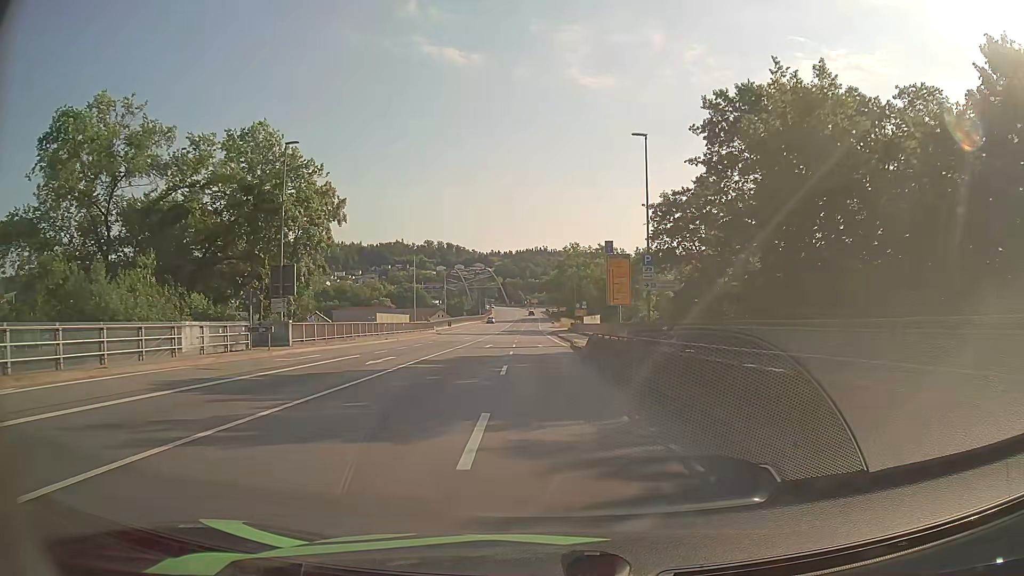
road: primary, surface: asphalt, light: Day
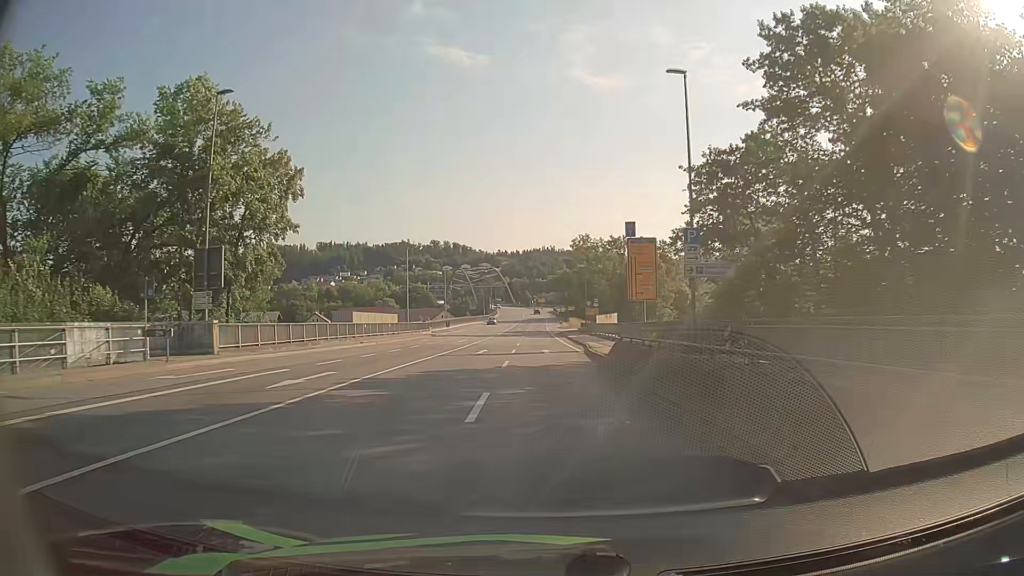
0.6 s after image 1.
(0.0, +8.9) m; -1°
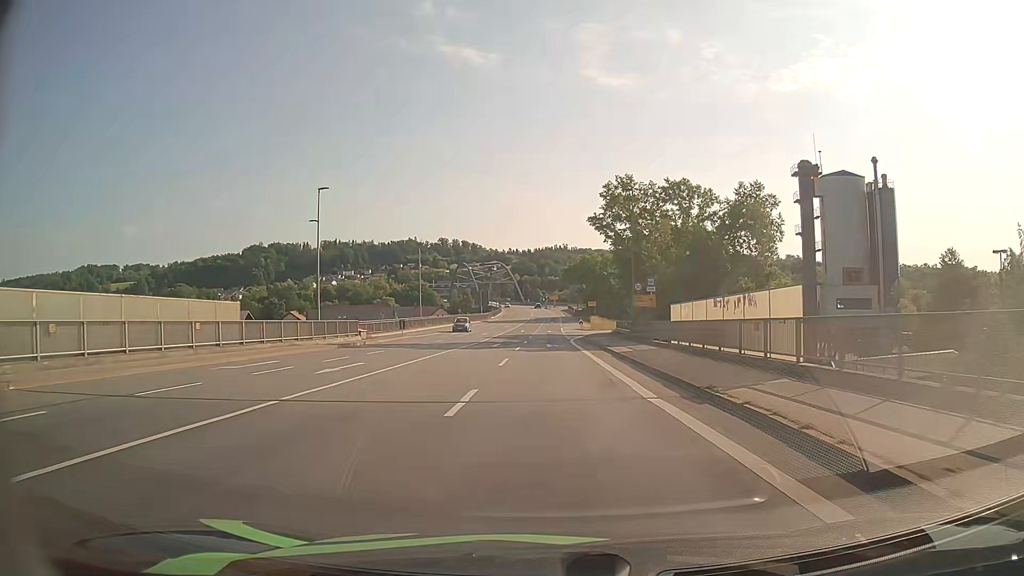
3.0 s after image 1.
(-0.5, +35.2) m; -1°
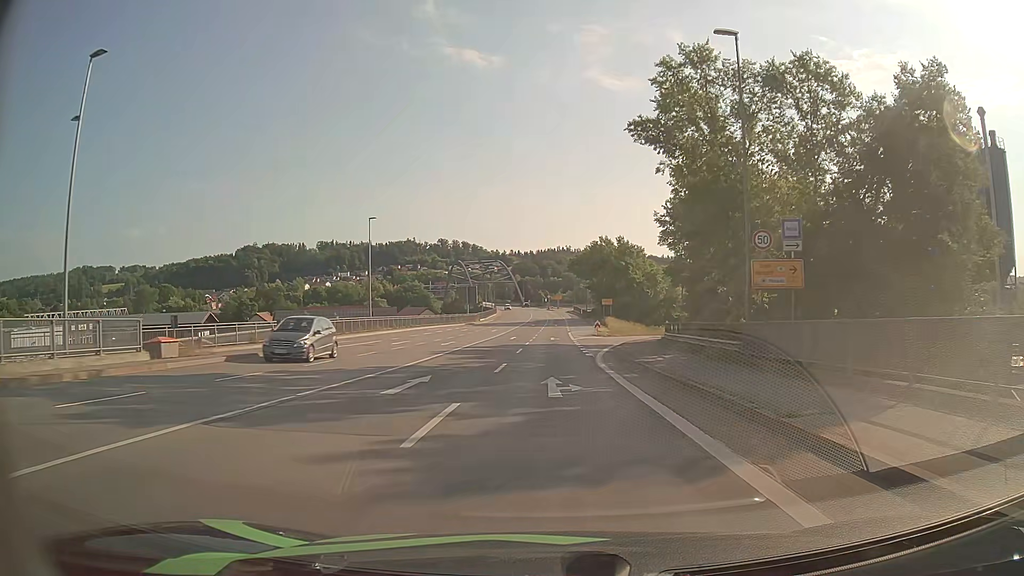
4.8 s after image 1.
(-0.1, +26.5) m; 0°
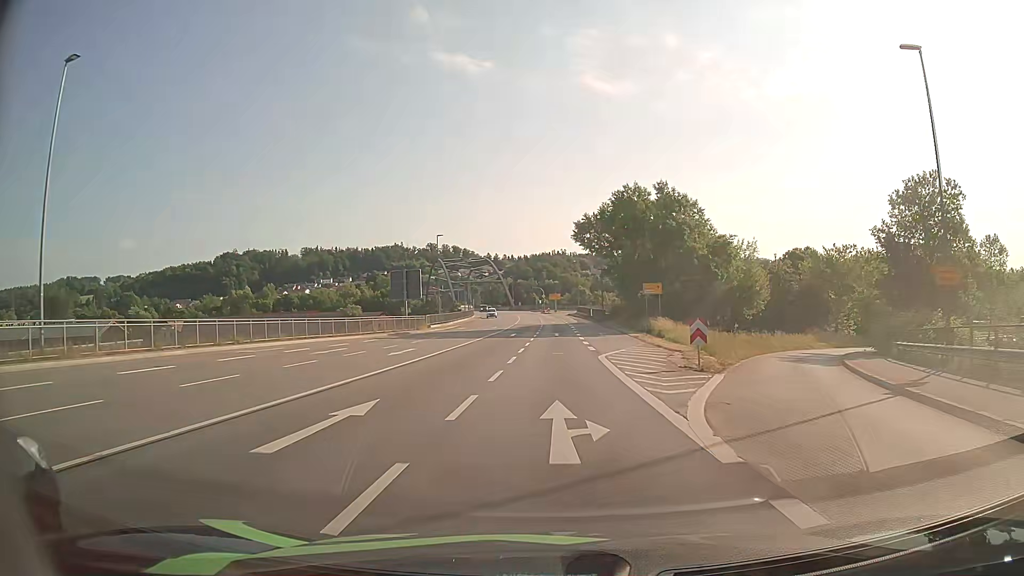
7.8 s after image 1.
(0.0, +44.2) m; +1°
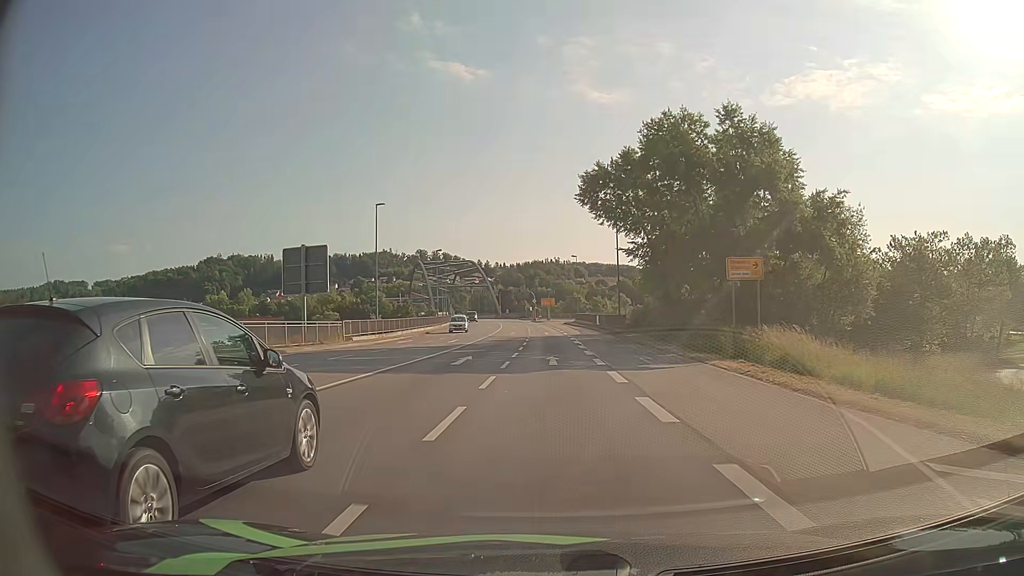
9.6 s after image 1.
(0.0, +25.4) m; 0°
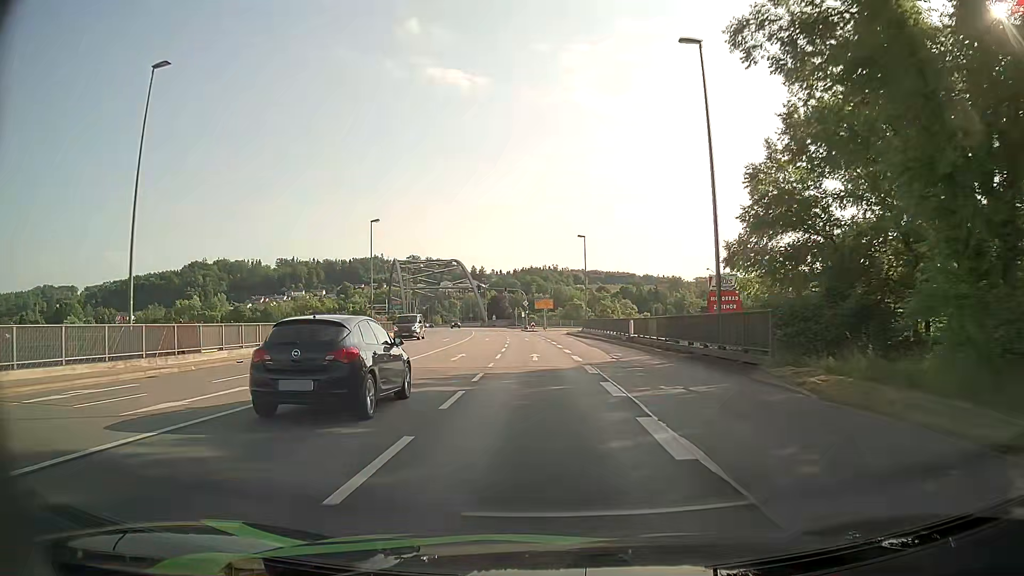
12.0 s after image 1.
(+0.2, +32.6) m; 0°
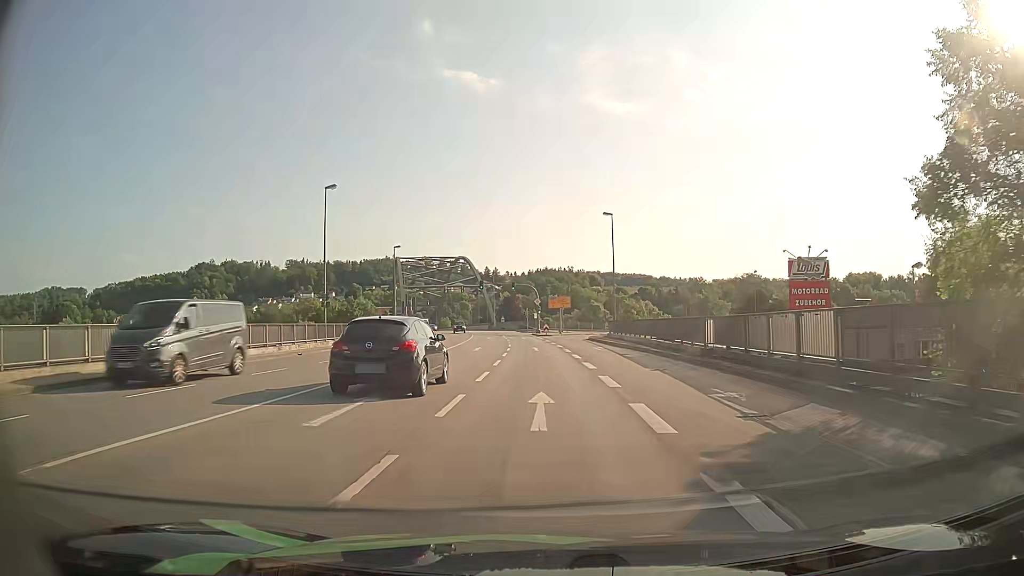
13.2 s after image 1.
(-0.2, +16.2) m; -1°
(0, +10) (0, +20) (-1, +30) (-1, +40) (-2, +50) (-3, +60) (-3, +70) (-4, +80) (-6, +90) (-7, +100) m
